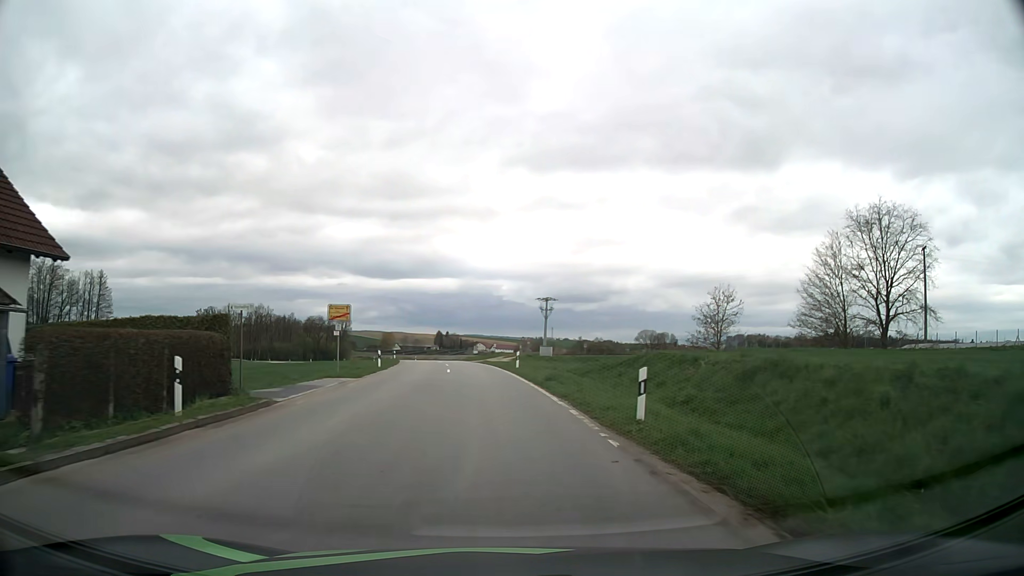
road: tertiary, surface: asphalt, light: Day
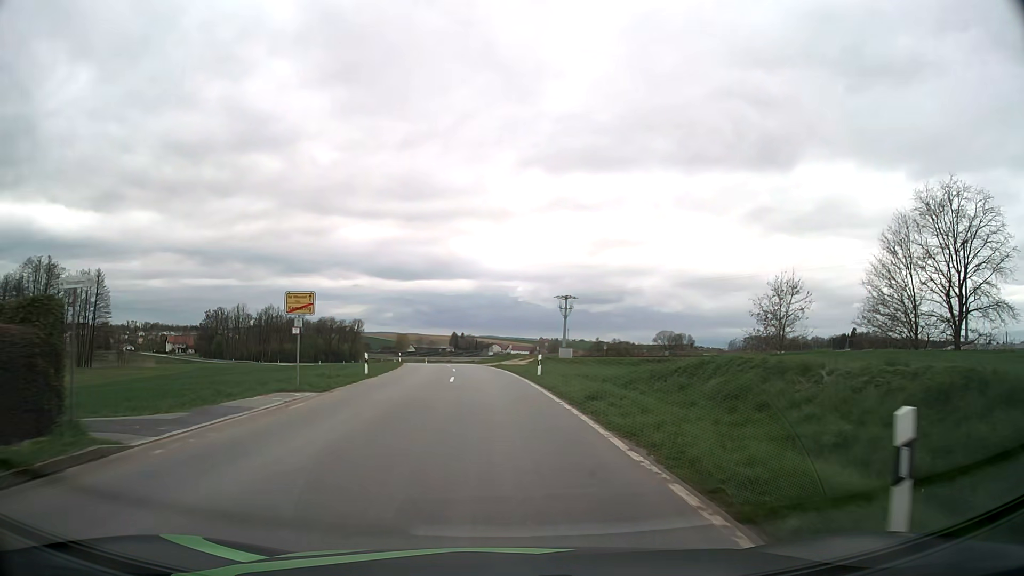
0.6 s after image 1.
(-0.1, +7.3) m; -2°
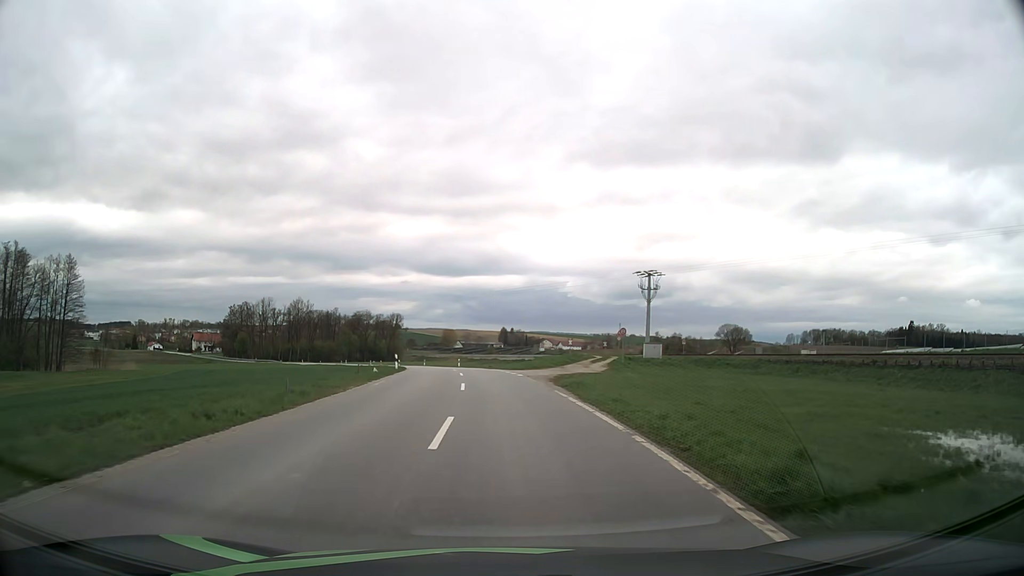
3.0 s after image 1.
(-1.0, +28.4) m; -4°
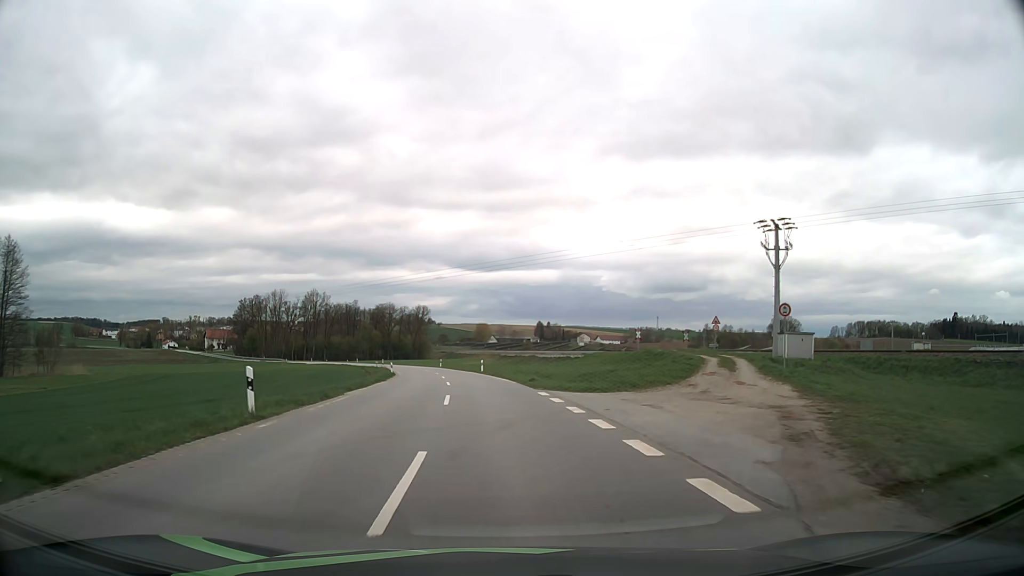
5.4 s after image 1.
(-0.8, +27.9) m; -3°
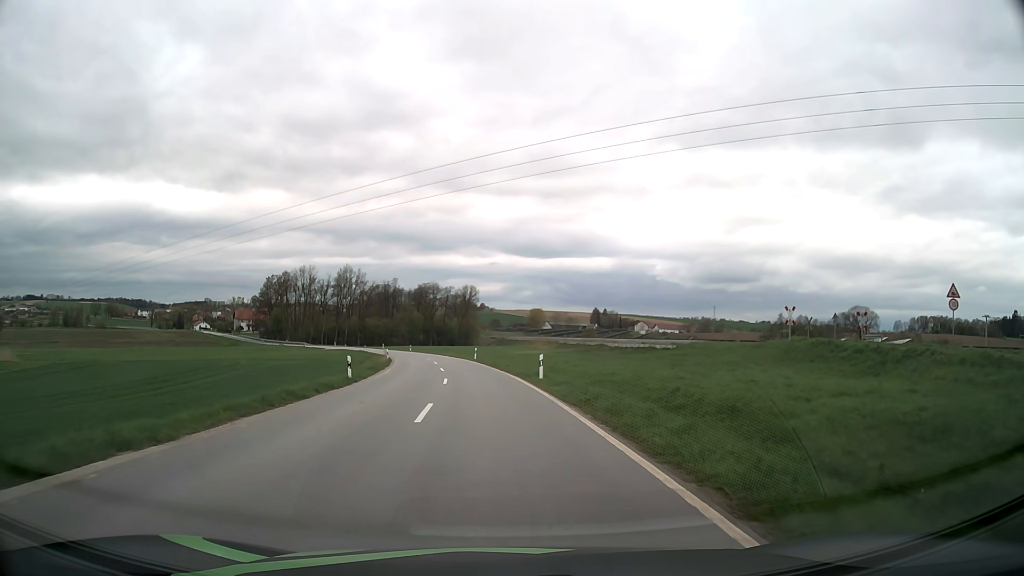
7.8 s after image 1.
(-1.0, +29.1) m; -5°
(0, +10) (0, +20) (-1, +30) (-2, +40) (-4, +50) (-5, +60) (-7, +70) (-9, +79) (-11, +89) (-14, +99) m
